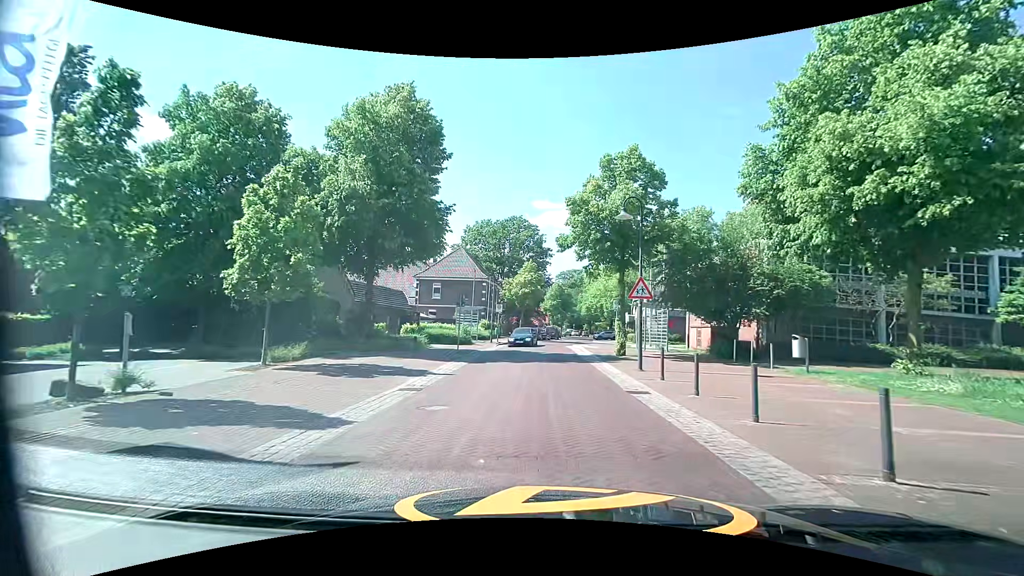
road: residential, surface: paving_stones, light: Day
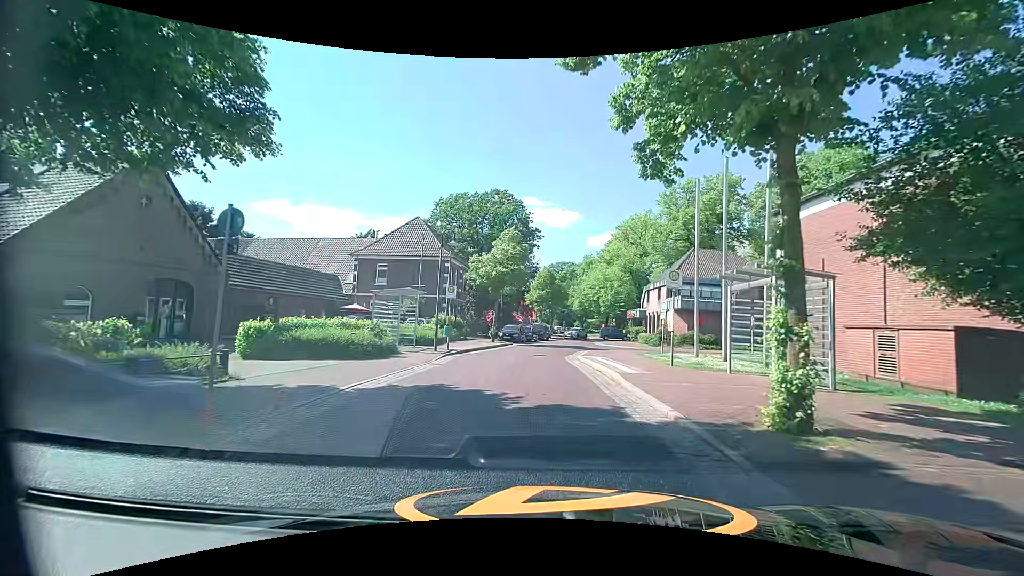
(+0.1, +16.6) m; +1°
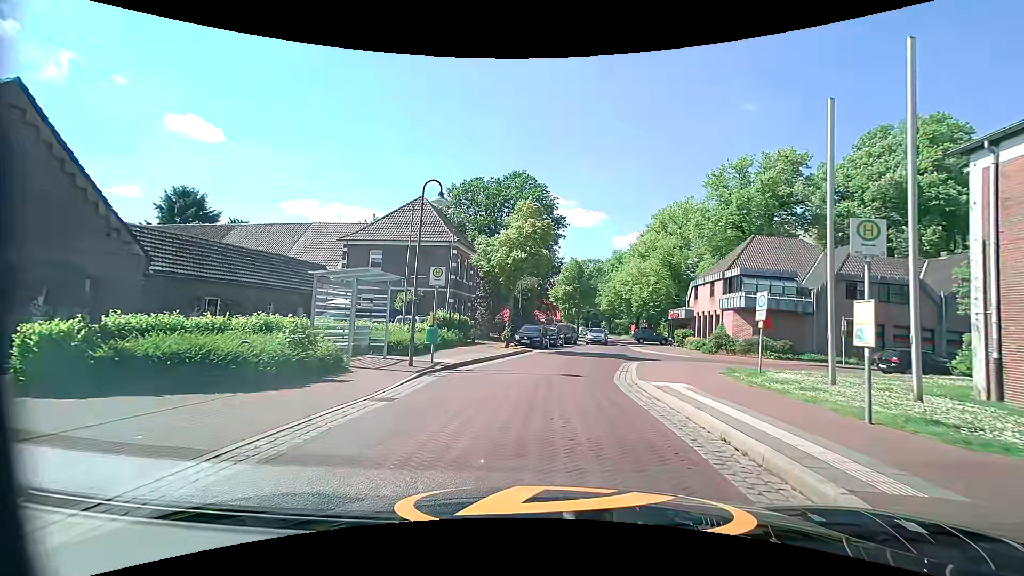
(-0.2, +8.1) m; -2°
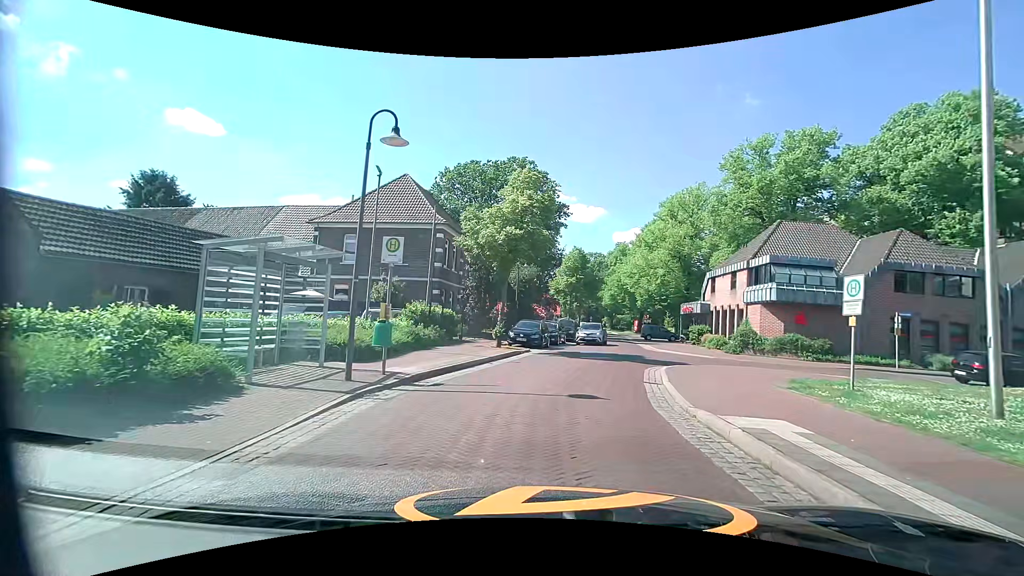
(-0.1, +4.8) m; -1°
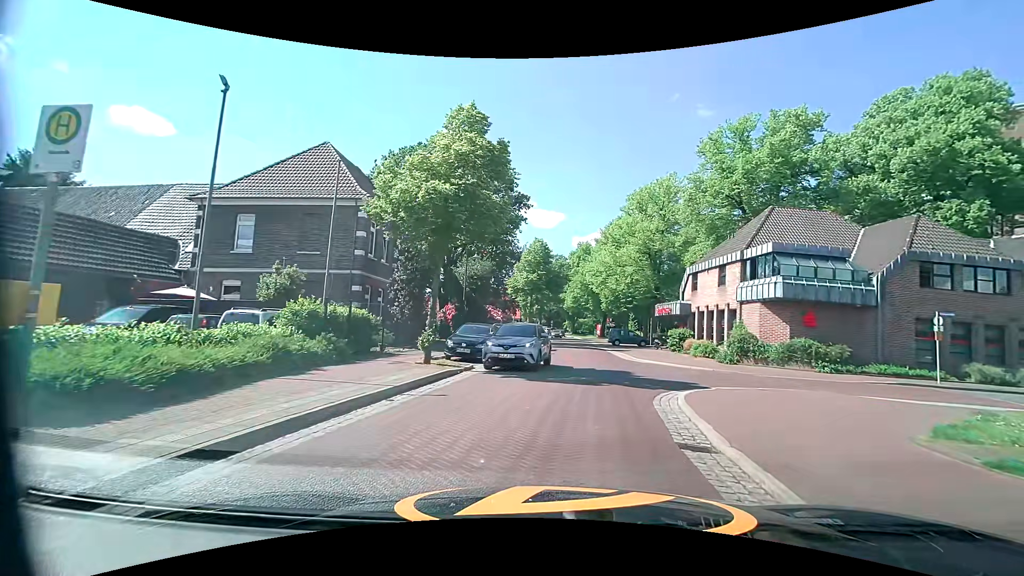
(+0.3, +6.9) m; +6°
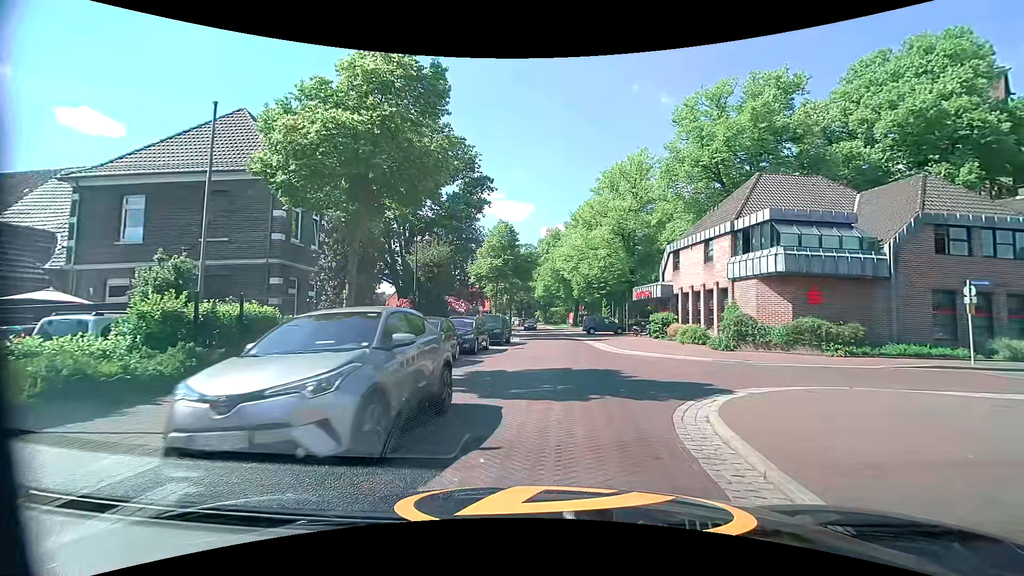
(+0.1, +4.2) m; +3°
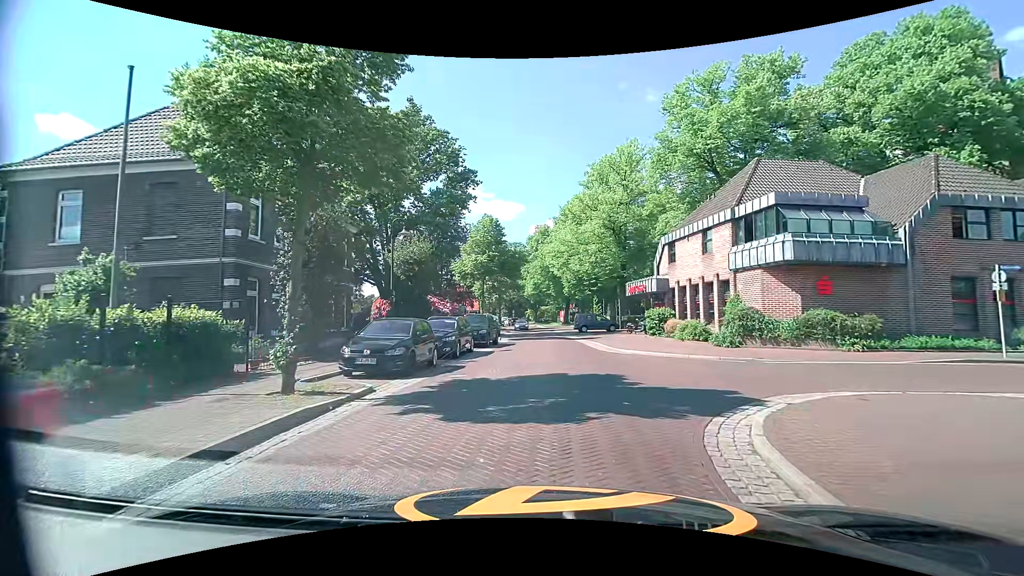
(0.0, +1.9) m; +2°
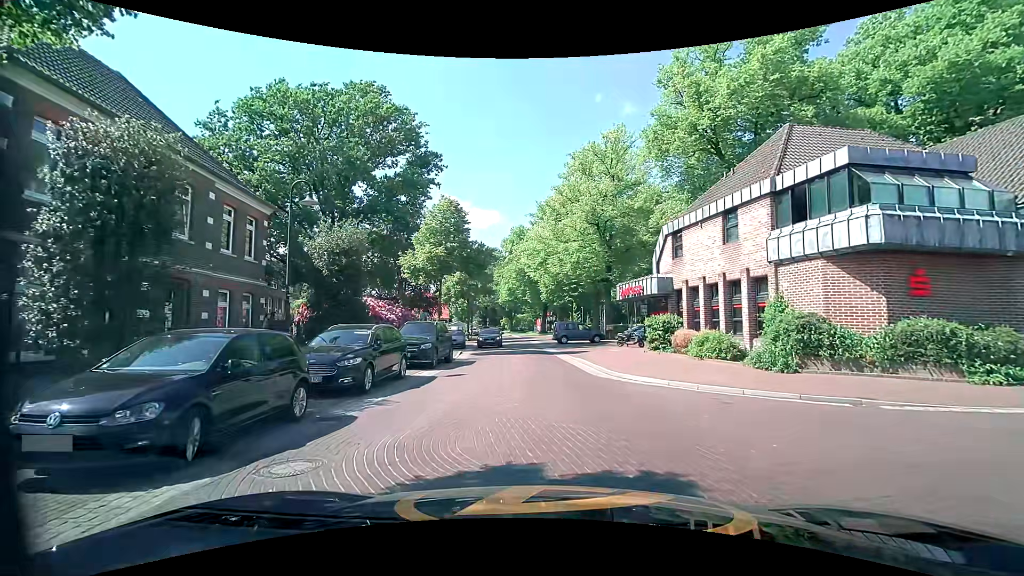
(0.0, +6.8) m; +1°
